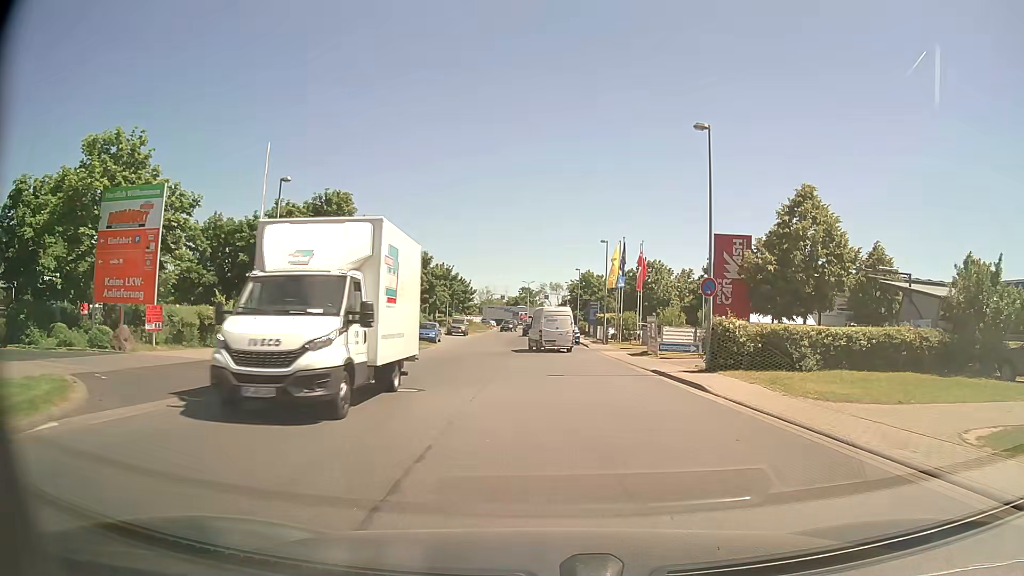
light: Day
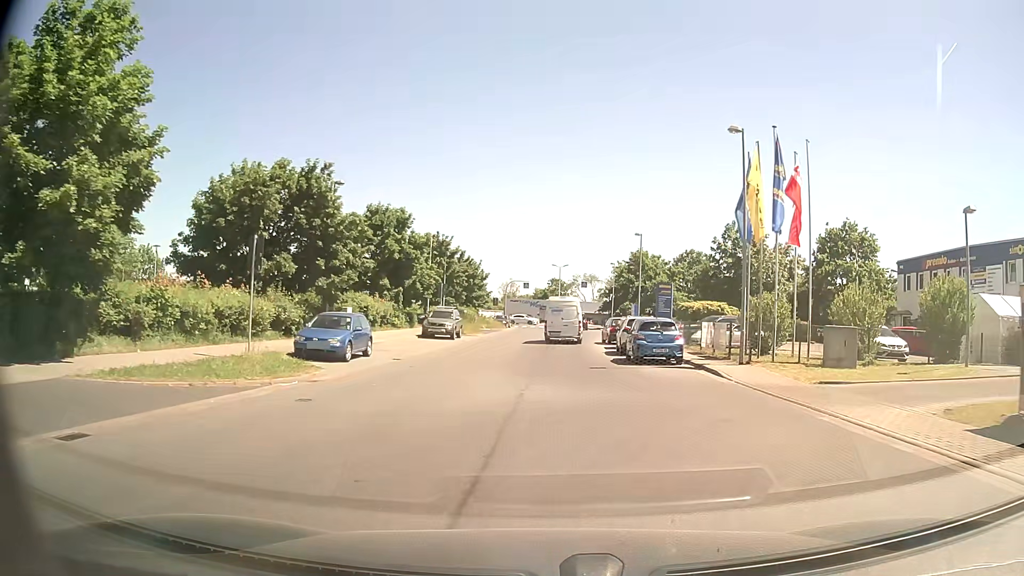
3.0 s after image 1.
(-0.7, +28.4) m; -3°
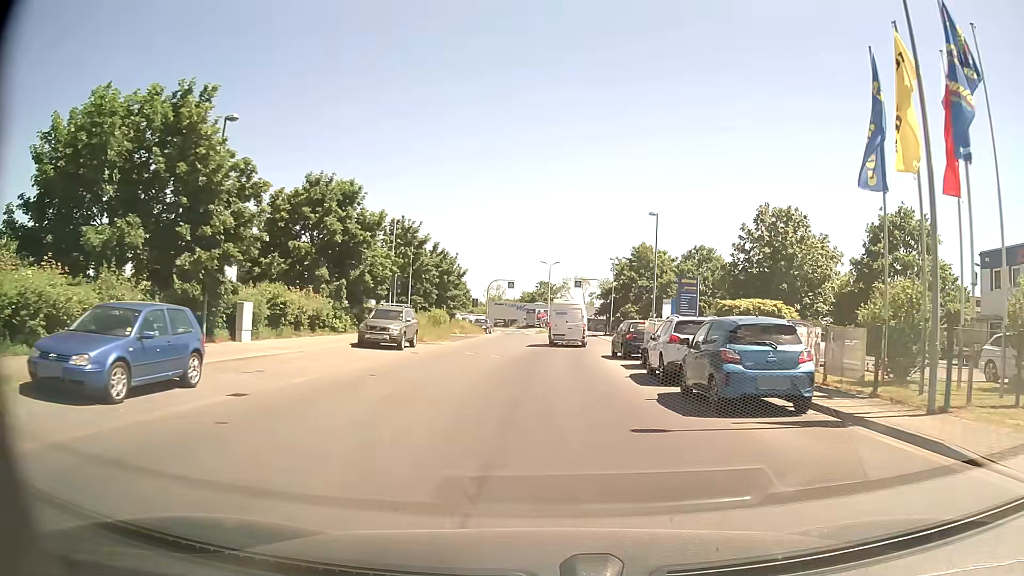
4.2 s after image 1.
(+0.2, +11.6) m; +2°
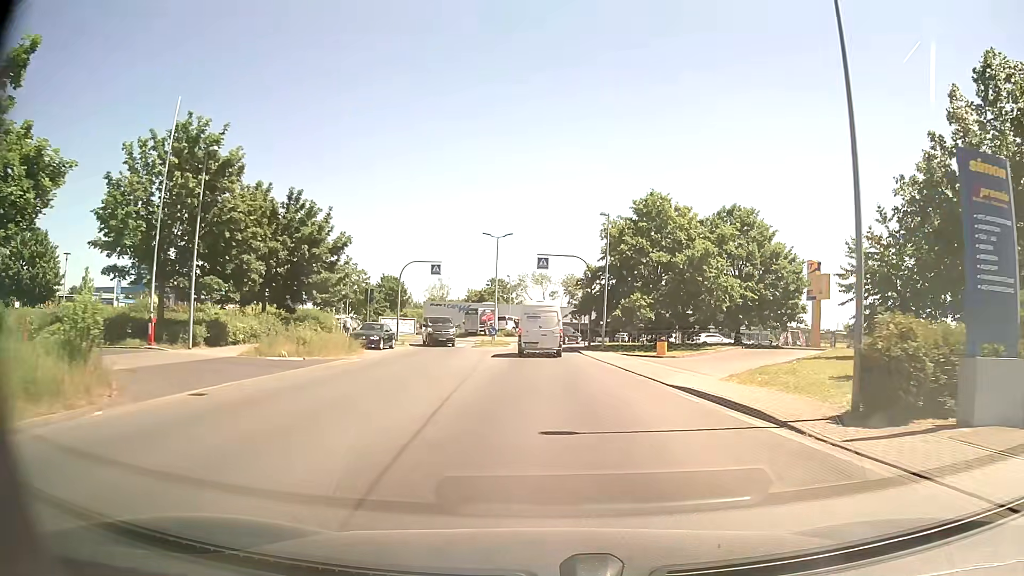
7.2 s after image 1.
(+0.7, +29.0) m; +3°
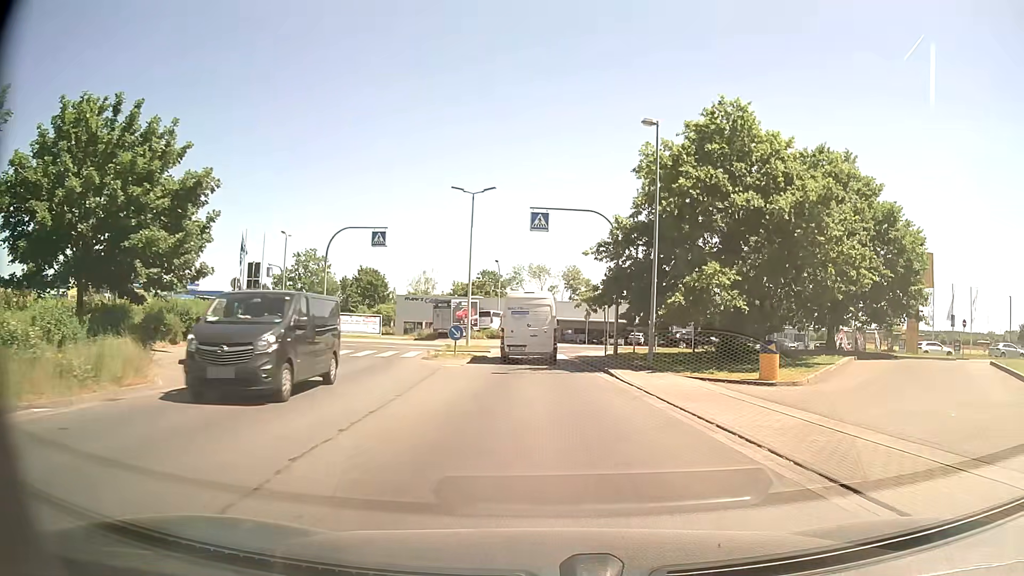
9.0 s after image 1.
(+0.1, +16.9) m; +1°
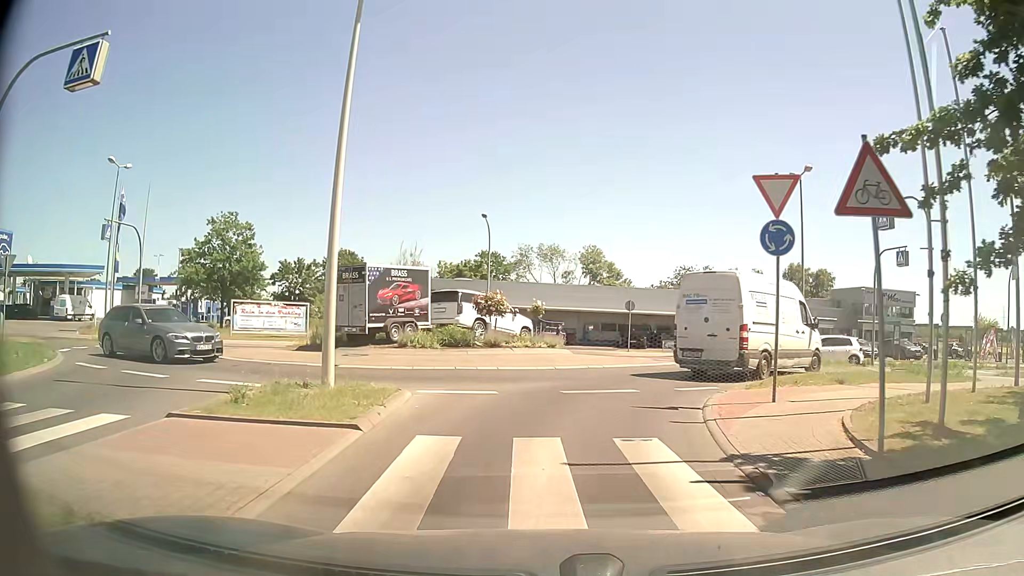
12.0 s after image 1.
(-0.3, +23.5) m; -2°
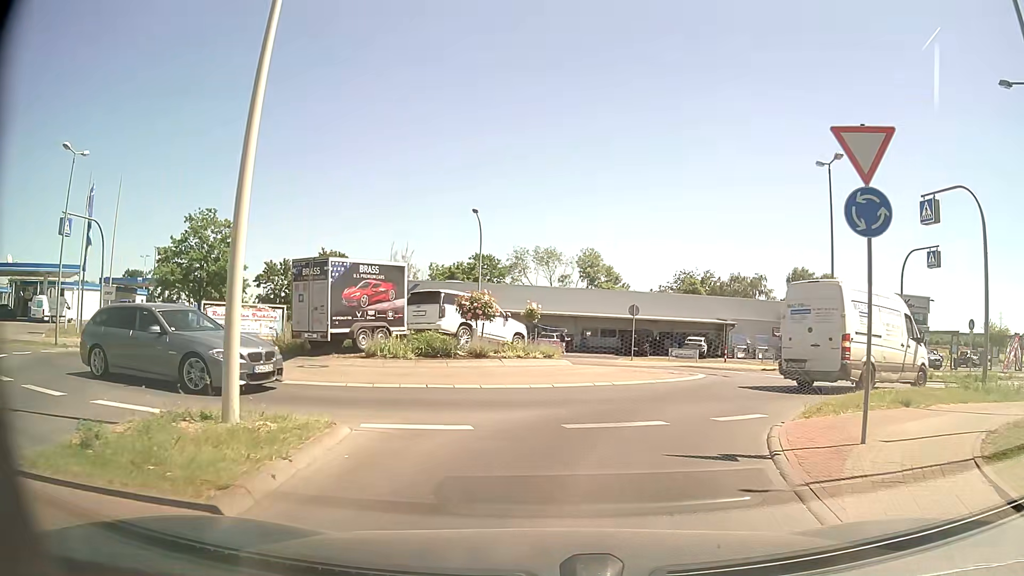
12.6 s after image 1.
(0.0, +3.2) m; 0°
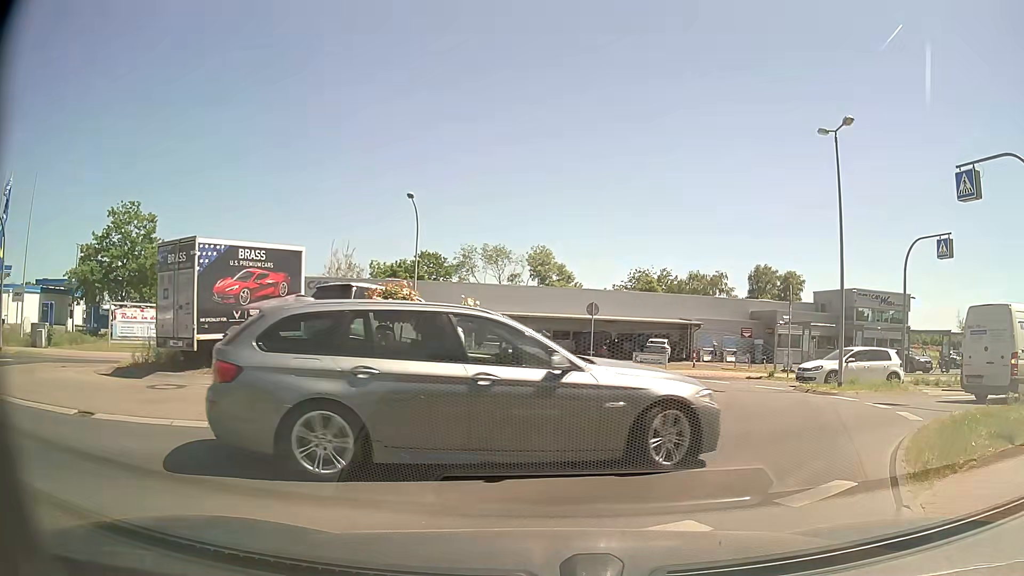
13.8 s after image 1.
(+0.2, +4.6) m; +6°
(+2, +10) (+5, +19) (0, +27) (-10, +29) (-18, +23) (-27, +19) (-36, +17) (-46, +16) (-56, +14) (-66, +13) m
